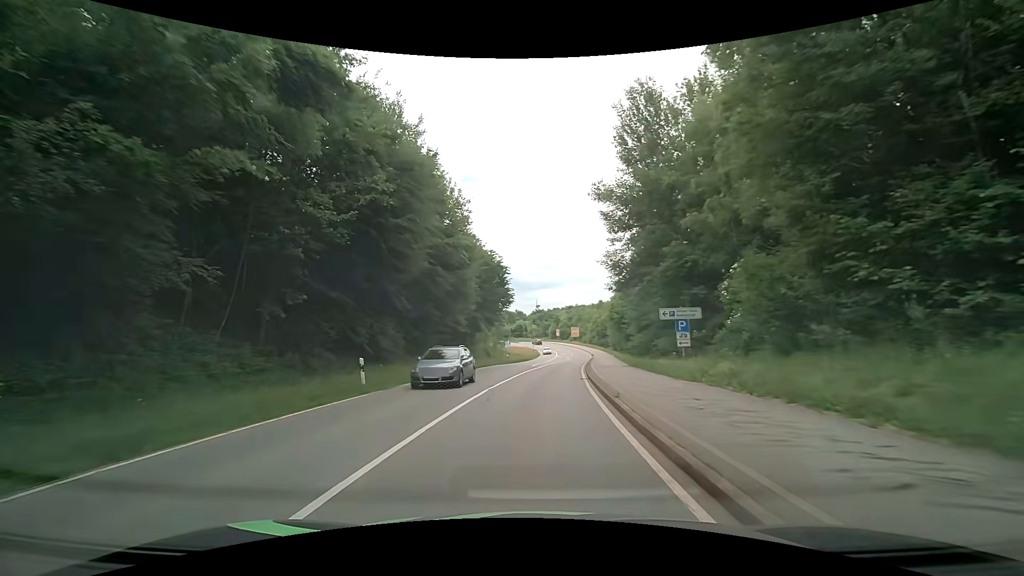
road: secondary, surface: asphalt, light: Day
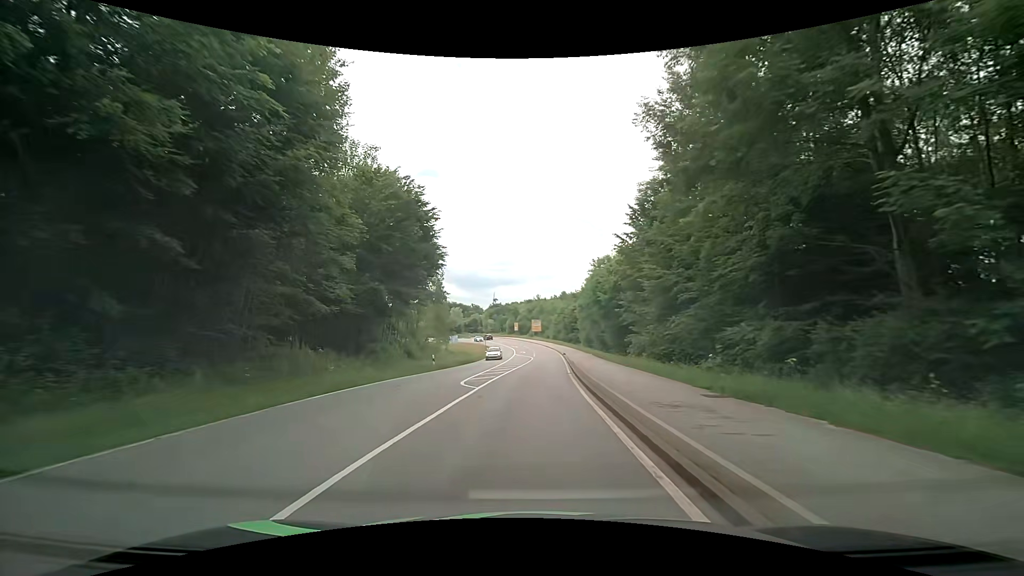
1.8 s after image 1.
(+0.9, +23.8) m; +4°
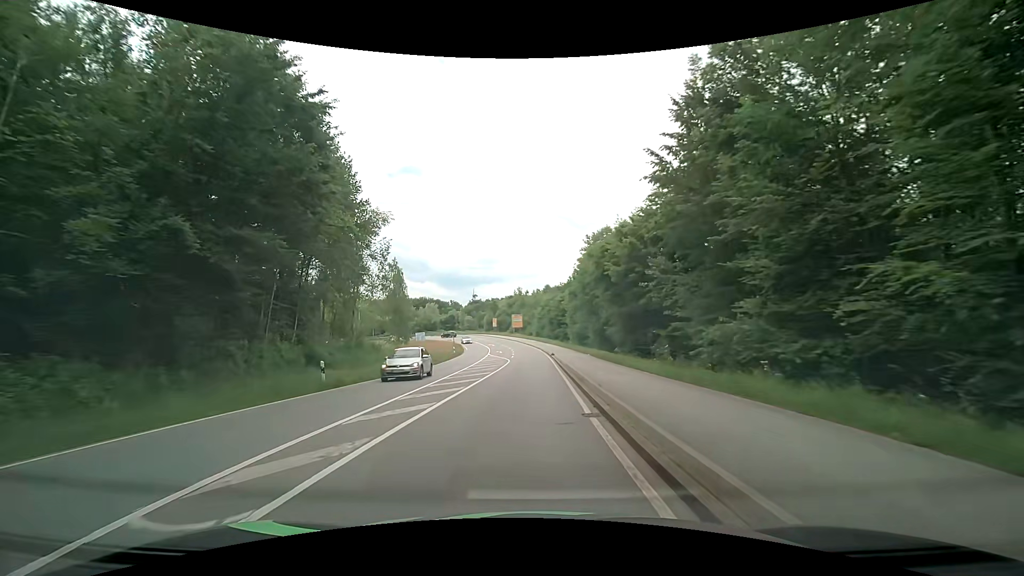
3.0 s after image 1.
(+0.5, +16.1) m; +2°
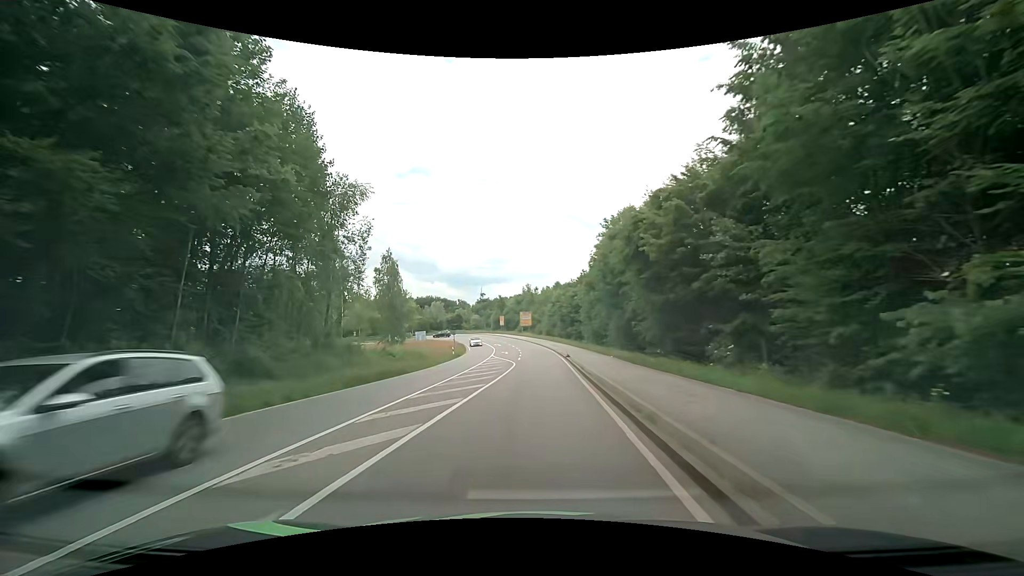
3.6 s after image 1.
(0.0, +7.9) m; -1°
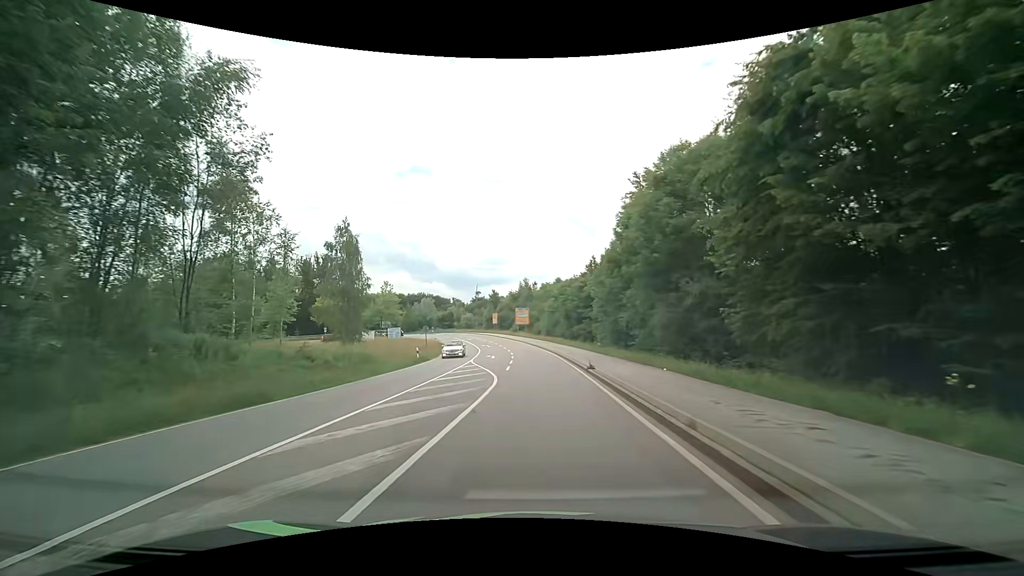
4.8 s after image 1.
(0.0, +15.4) m; +1°
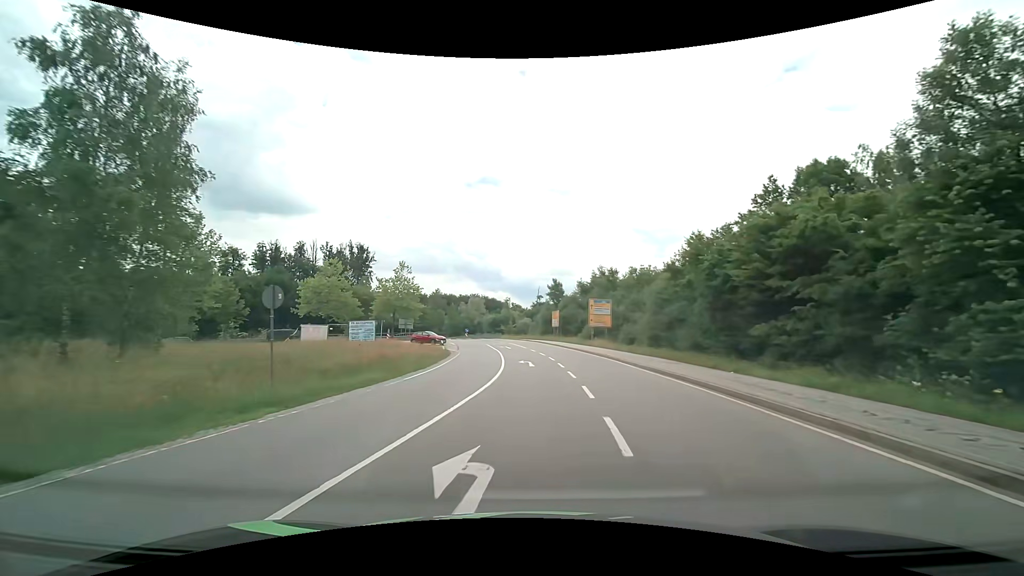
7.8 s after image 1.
(-2.0, +36.0) m; -7°
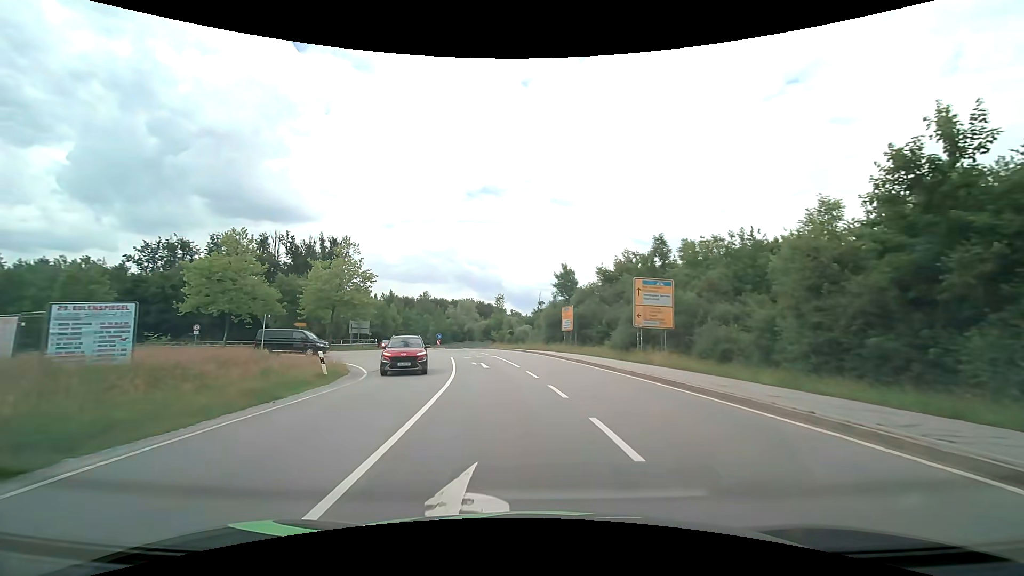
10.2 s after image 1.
(+0.1, +23.9) m; 0°
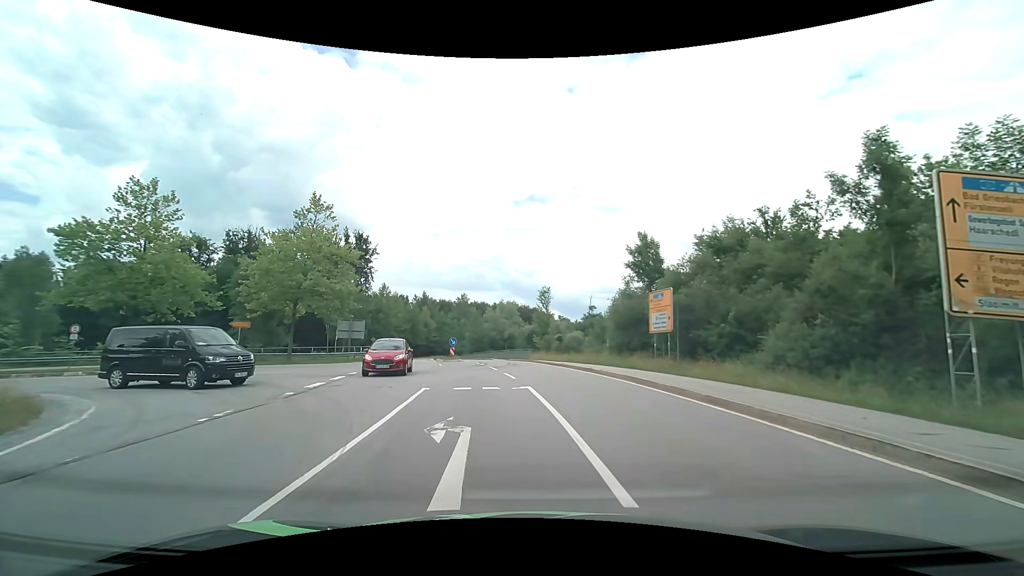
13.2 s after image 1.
(-0.7, +19.0) m; -5°
(-1, +10) (-3, +20) (-9, +27) (-19, +29) (-28, +25) (-36, +19) (-43, +13) (-51, +6) (-59, 0) (-68, -5) m
